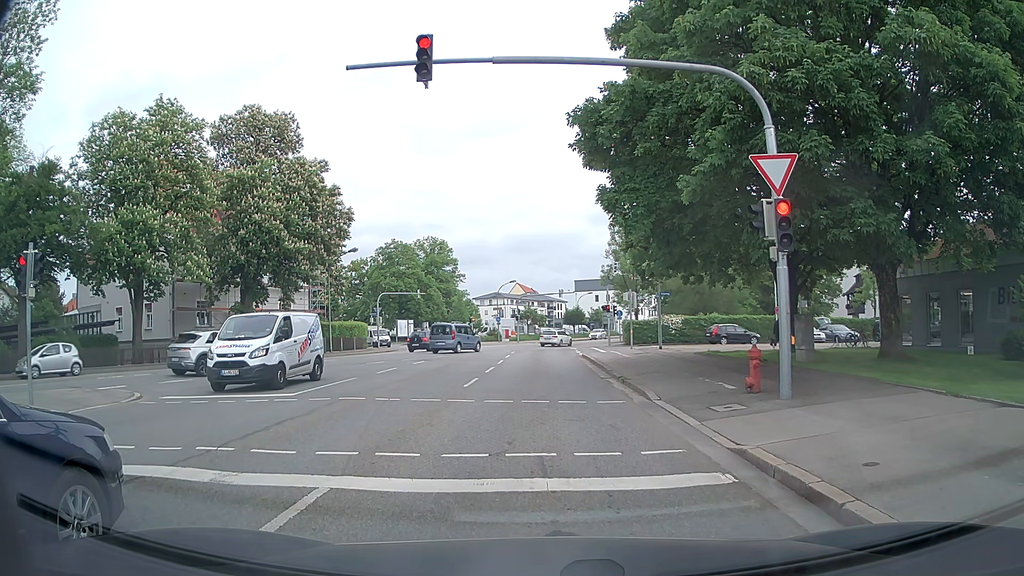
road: secondary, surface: asphalt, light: Day
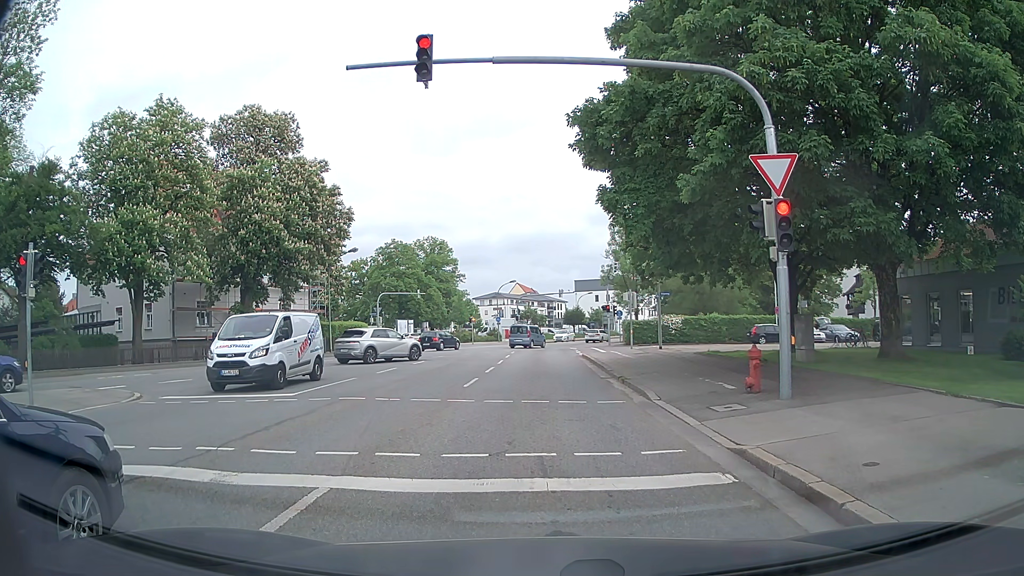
(0.0, 0.0) m; 0°
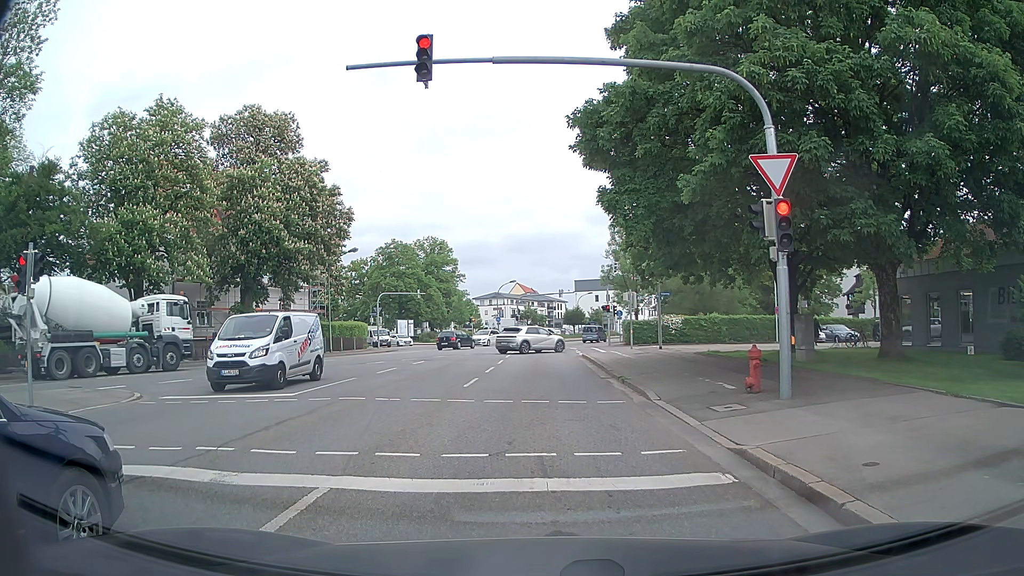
(0.0, 0.0) m; 0°
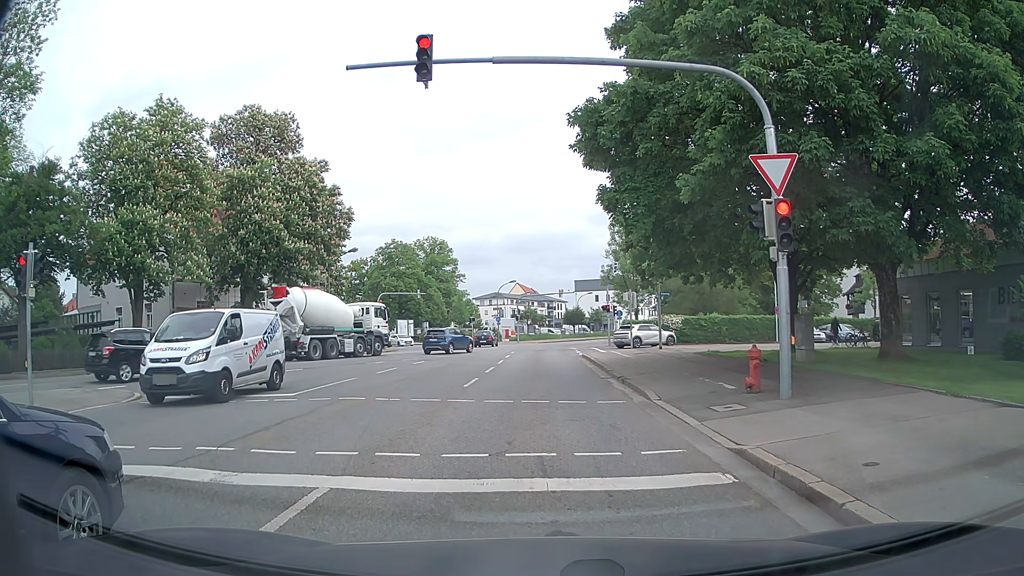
(0.0, 0.0) m; 0°
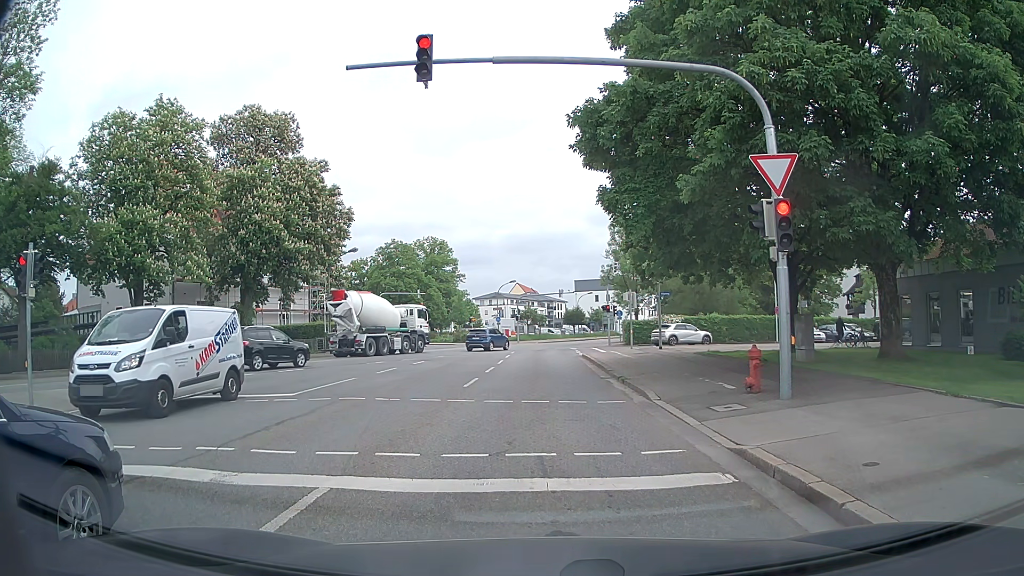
(0.0, 0.0) m; 0°
